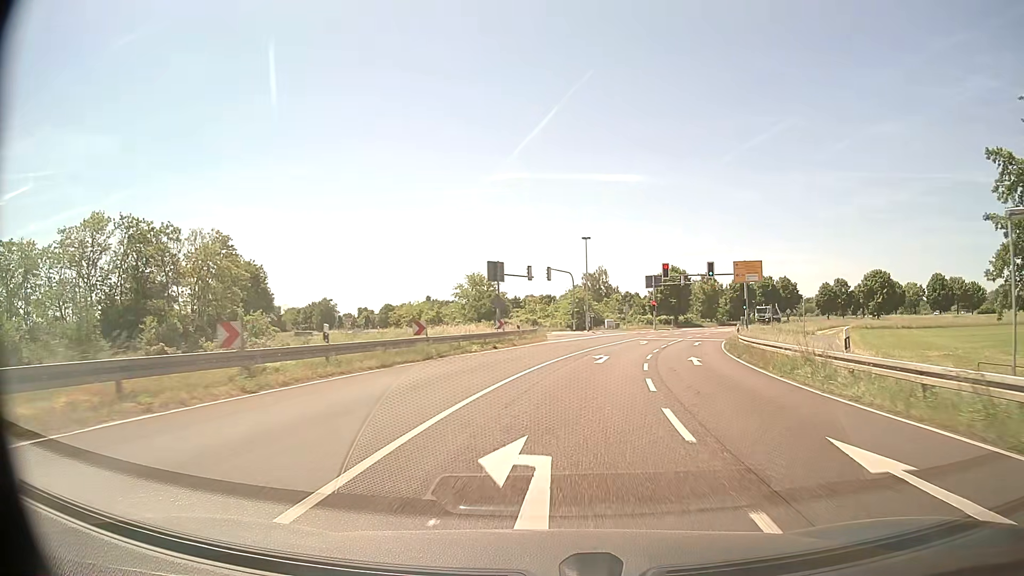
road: primary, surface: asphalt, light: Day
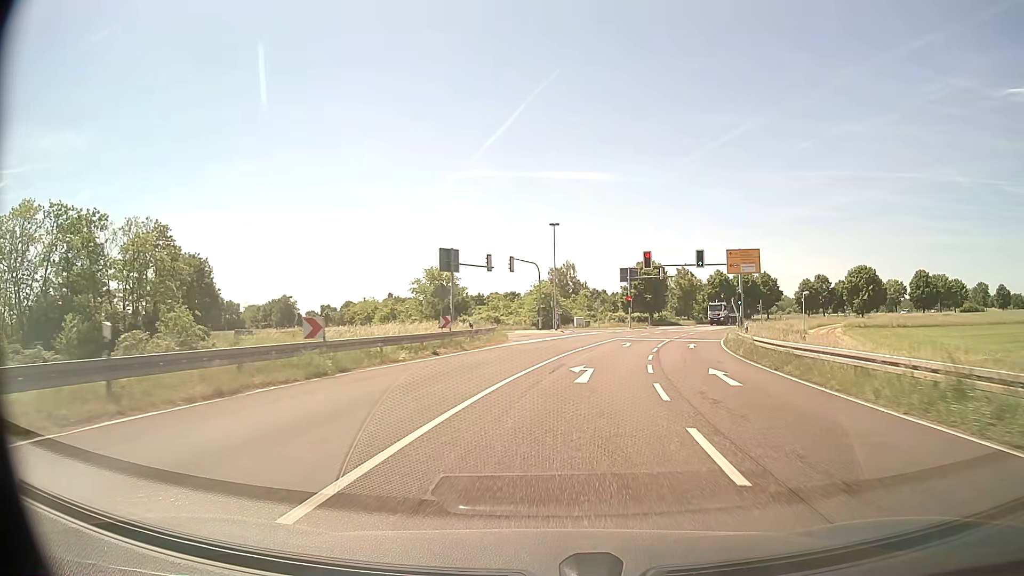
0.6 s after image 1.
(+0.2, +8.1) m; +3°
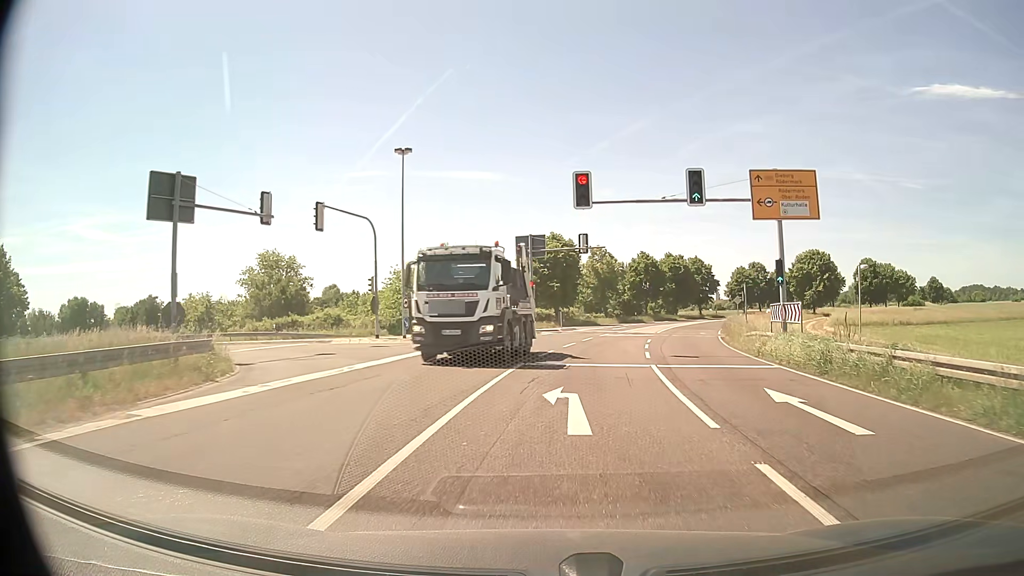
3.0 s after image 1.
(+2.2, +26.1) m; +10°
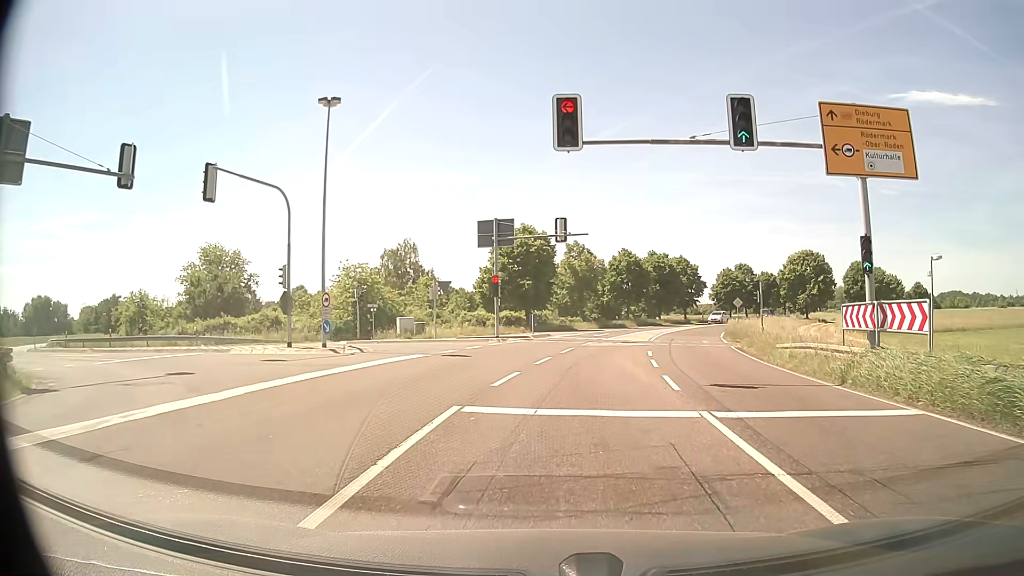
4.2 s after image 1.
(+0.2, +8.2) m; +3°
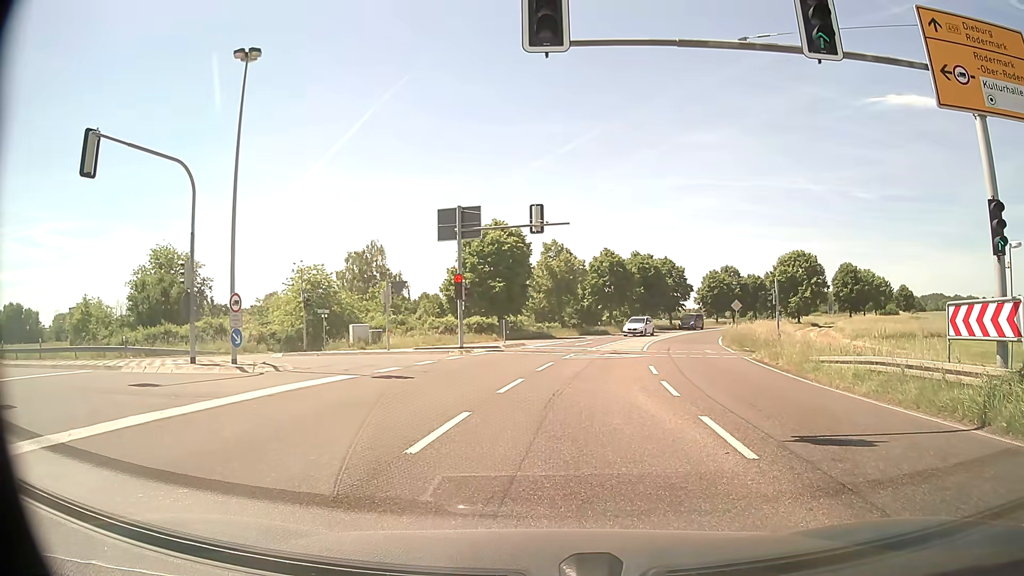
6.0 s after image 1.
(+0.1, +5.4) m; +1°
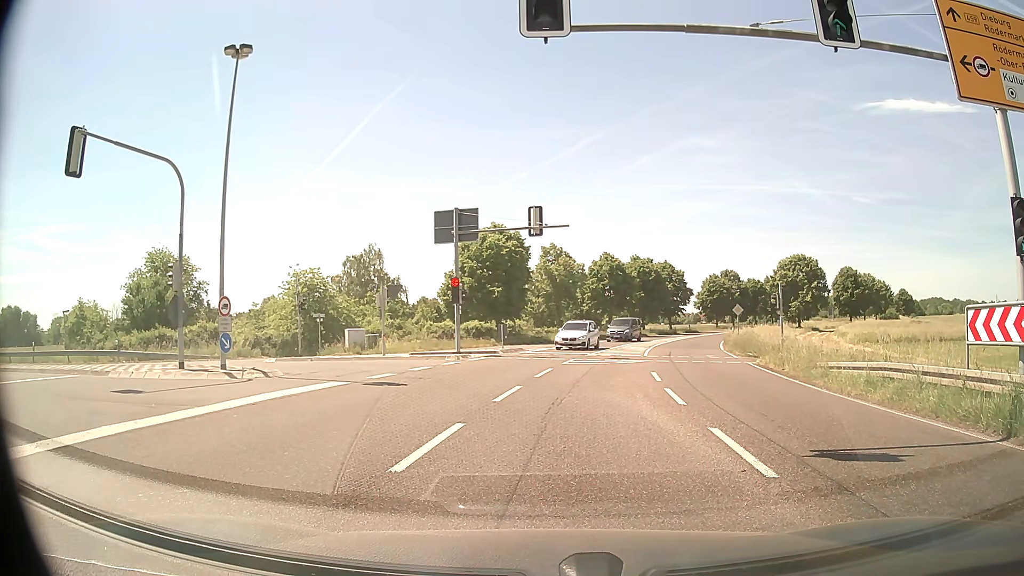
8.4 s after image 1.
(0.0, +0.7) m; 0°
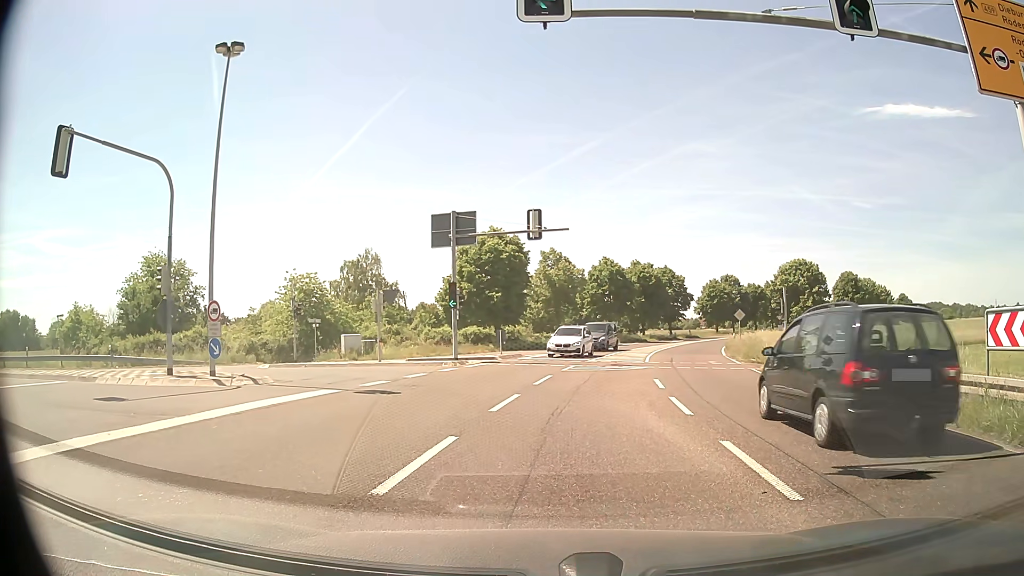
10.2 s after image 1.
(0.0, +0.8) m; +1°
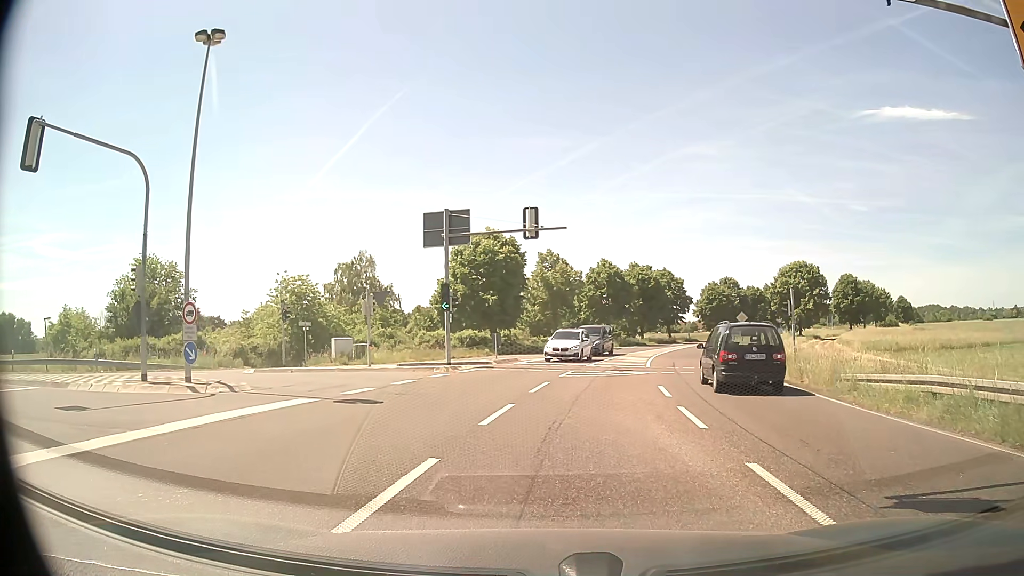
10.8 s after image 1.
(0.0, +1.4) m; 0°
(0, +10) (-5, +19) (-13, +24) (-23, +26) (-33, +28) (-42, +32) (-50, +38) (-57, +45) (-64, +53) (-69, +61) m
